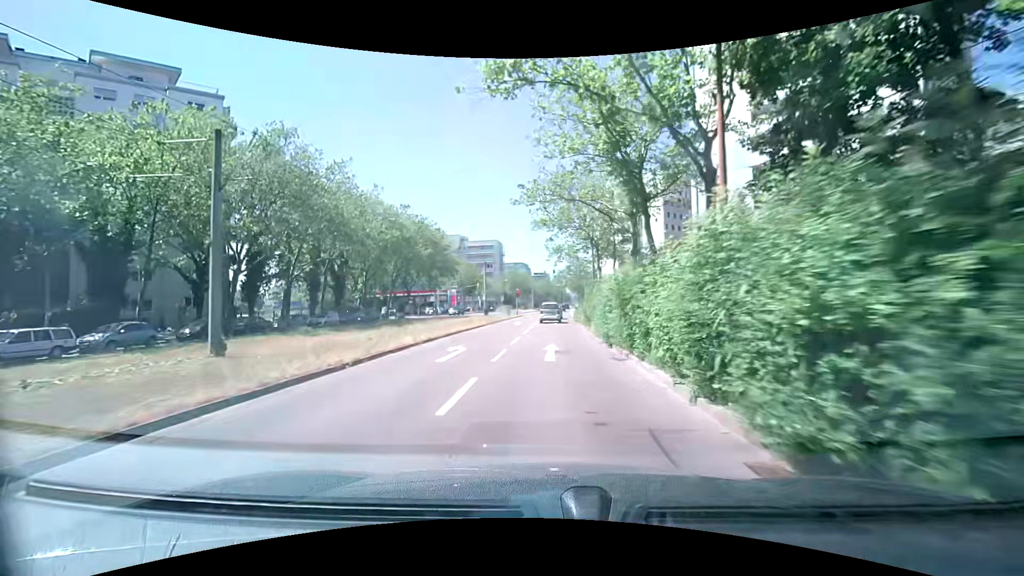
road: tertiary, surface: asphalt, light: Day
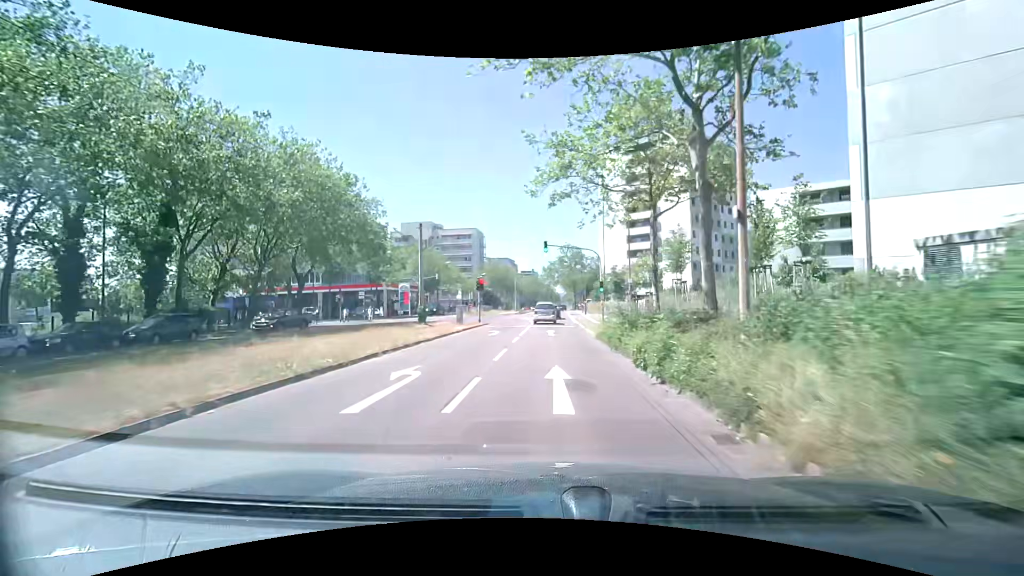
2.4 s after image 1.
(+0.3, +29.6) m; +1°
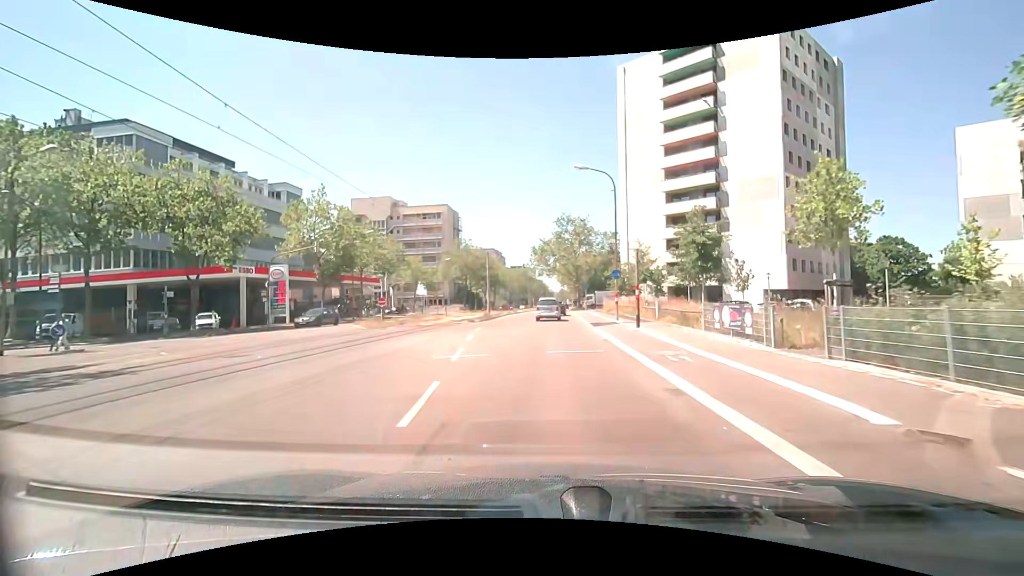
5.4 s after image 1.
(+0.7, +36.5) m; +2°
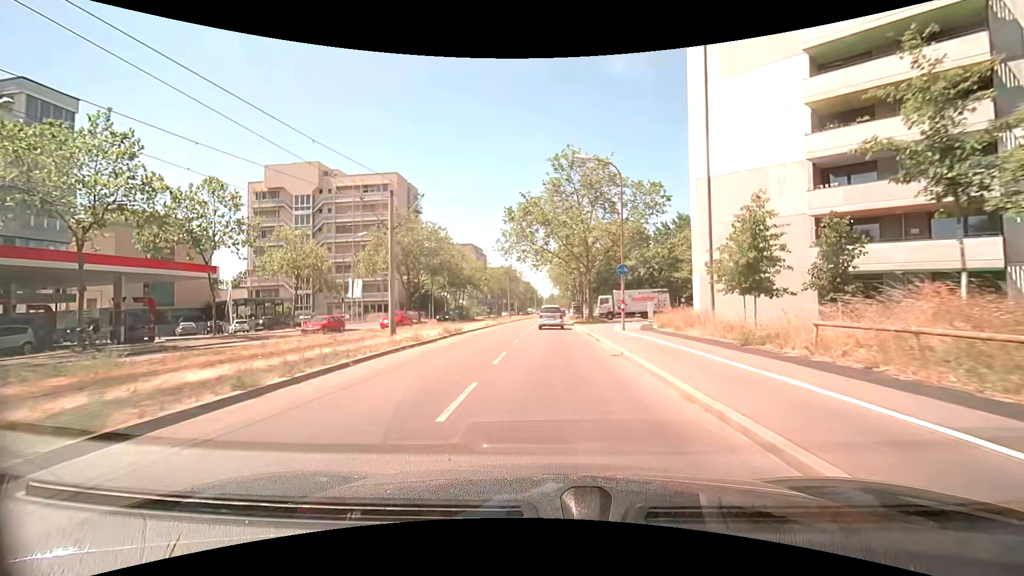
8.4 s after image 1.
(+0.3, +35.3) m; +1°
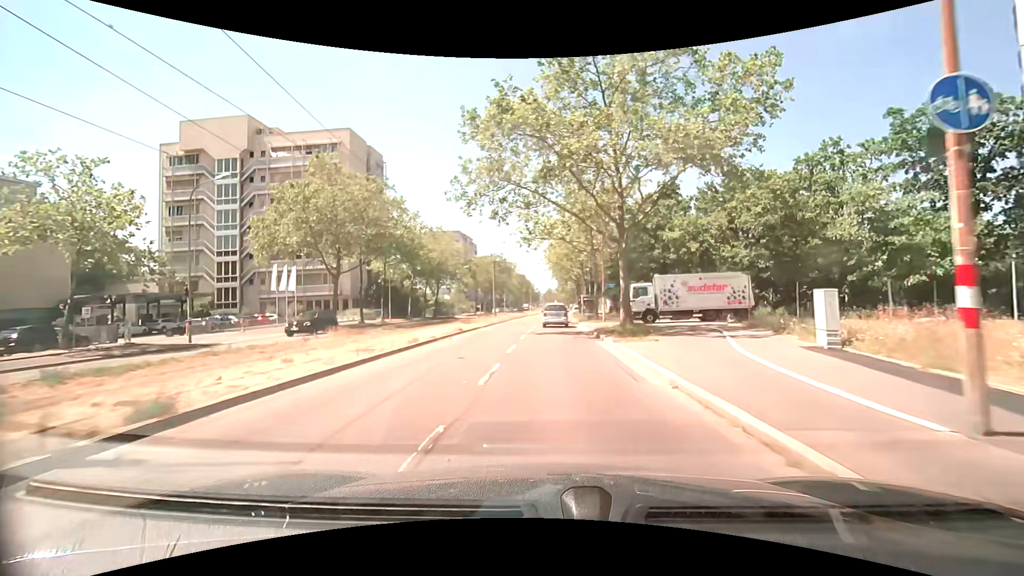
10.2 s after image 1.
(+0.1, +21.0) m; +1°
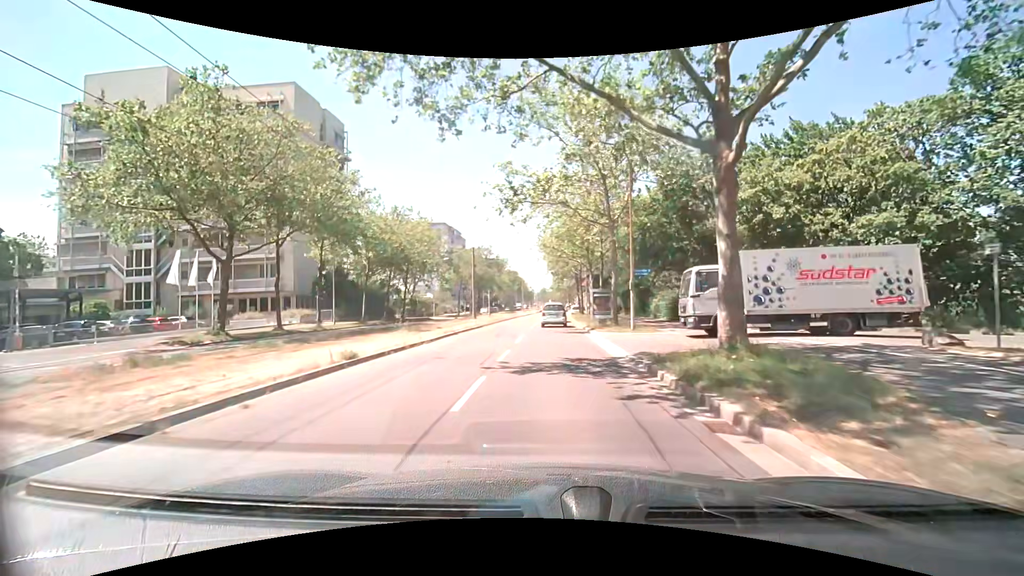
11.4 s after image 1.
(0.0, +14.3) m; +1°
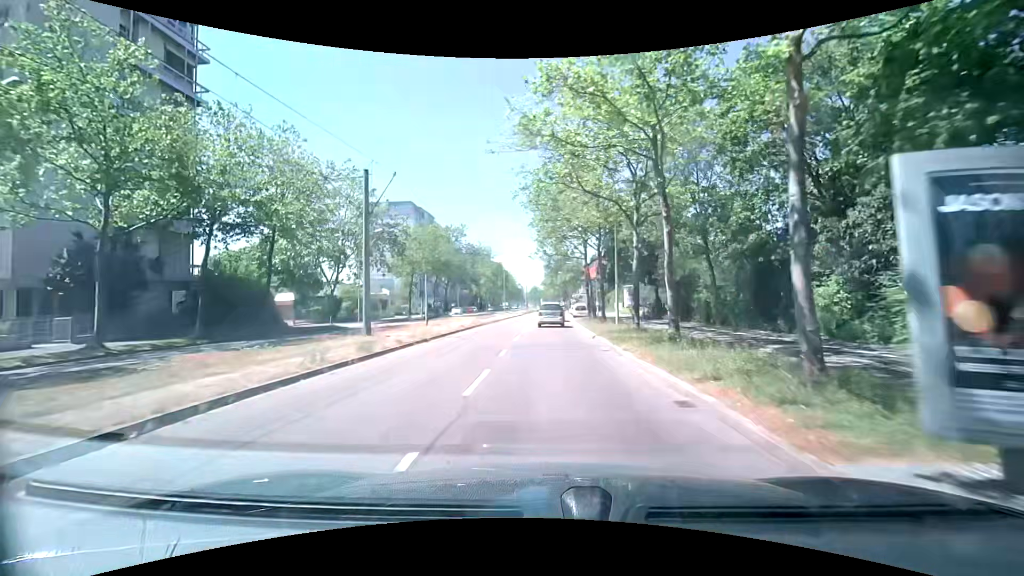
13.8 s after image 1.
(0.0, +28.6) m; 0°
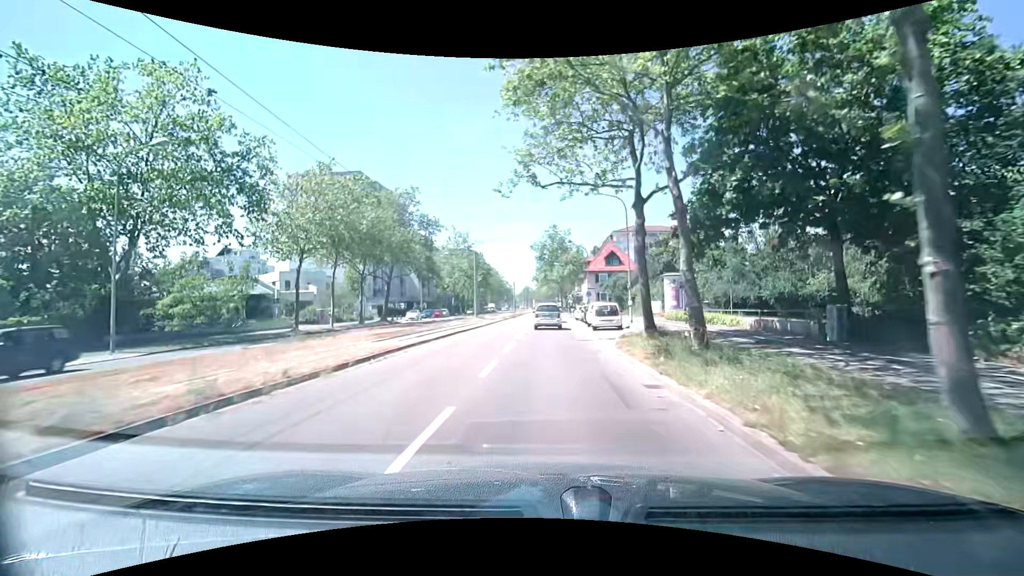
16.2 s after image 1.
(+0.2, +27.7) m; +1°
(0, +10) (0, +20) (0, +30) (0, +40) (0, +50) (0, +60) (0, +70) (-1, +80) (-1, +90) (-2, +100) m
